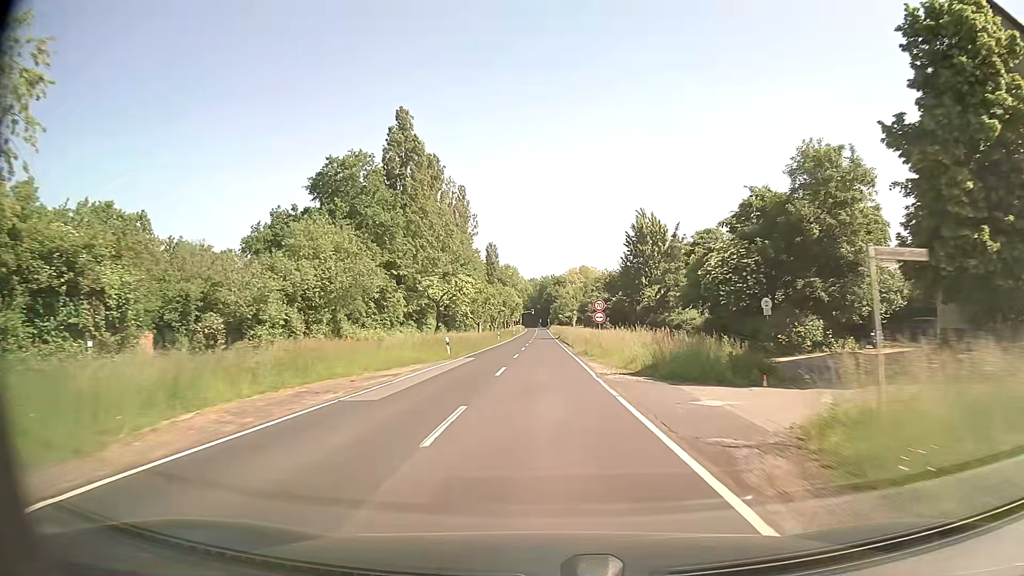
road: secondary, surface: asphalt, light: Day
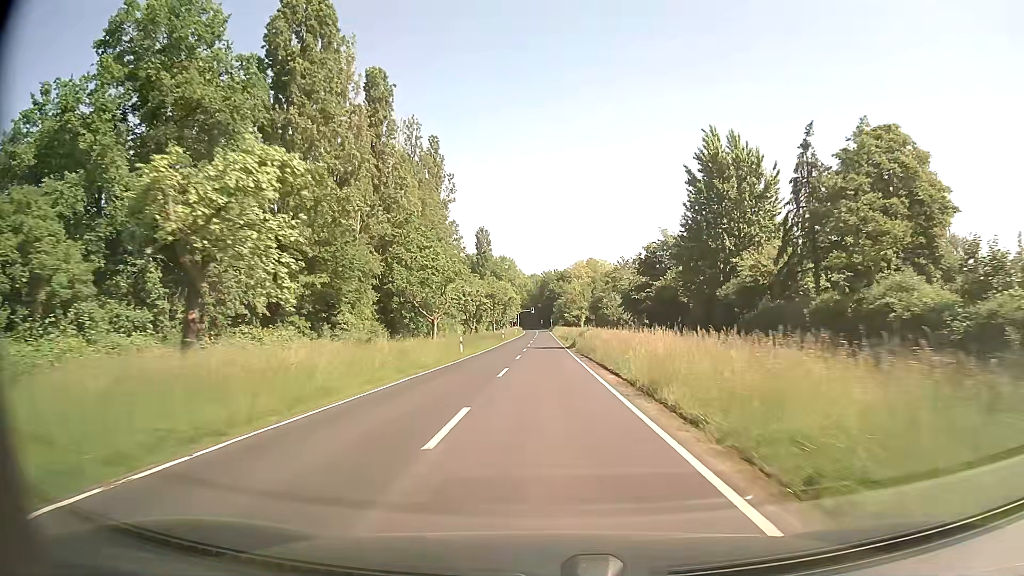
(-0.1, +35.9) m; 0°
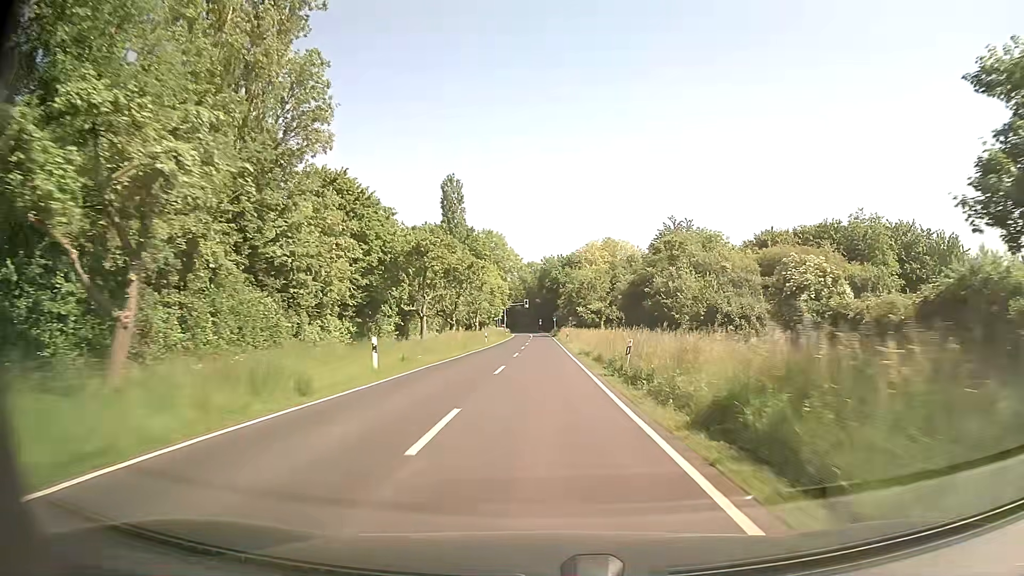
(0.0, +60.7) m; 0°
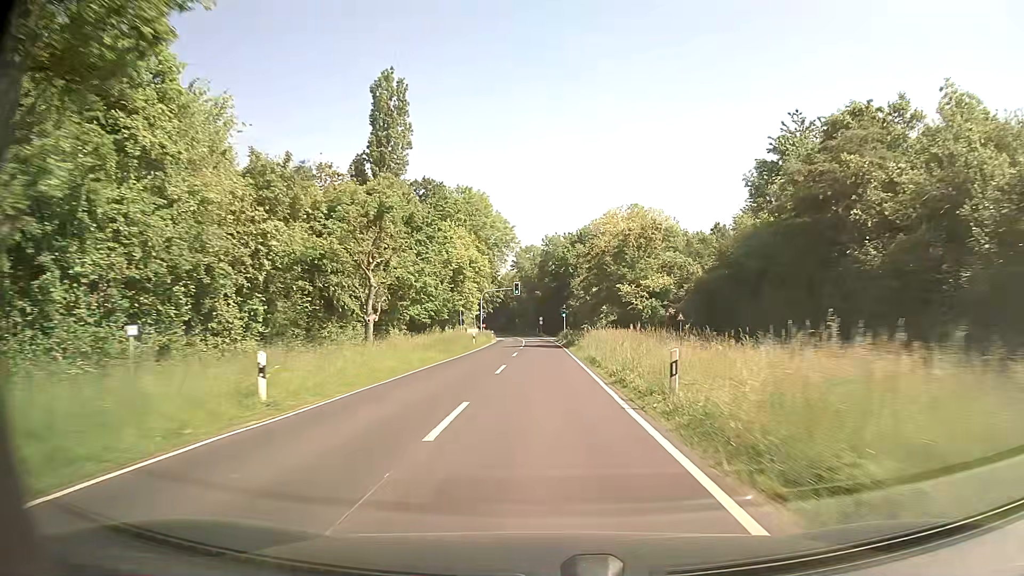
(+0.1, +49.0) m; 0°
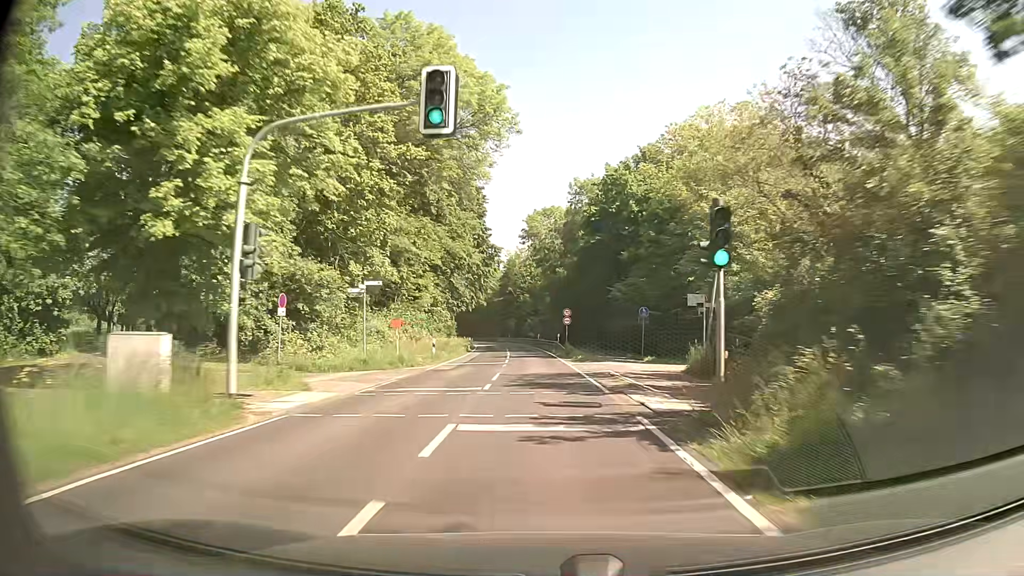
(-0.7, +61.2) m; -2°
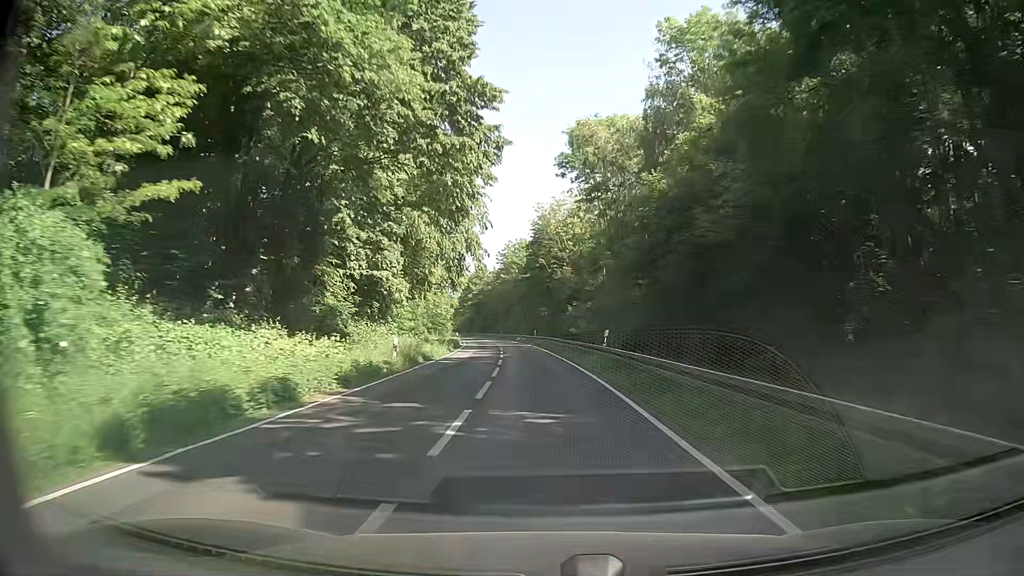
(-1.3, +48.2) m; -4°
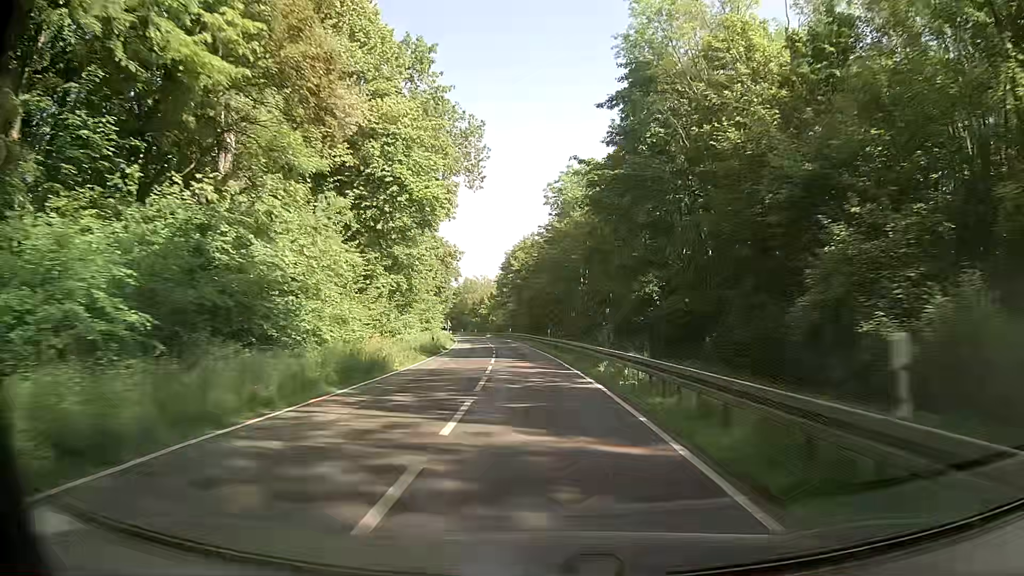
(-2.3, +59.6) m; -6°
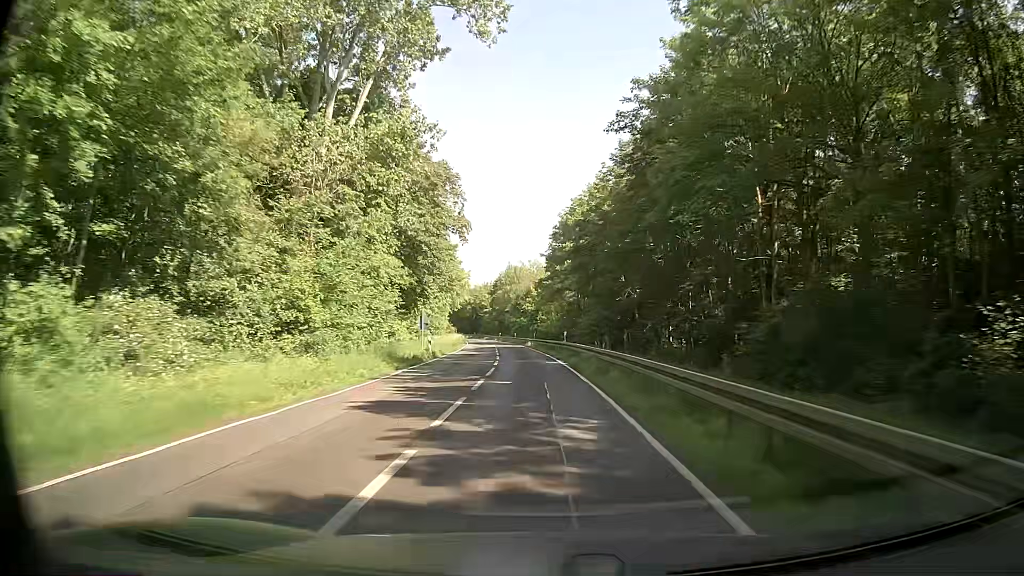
(-1.5, +47.4) m; -4°
(0, +10) (0, +20) (-1, +30) (-1, +40) (-2, +50) (-3, +60) (-4, +70) (-5, +80) (-6, +90) (-7, +100) m
